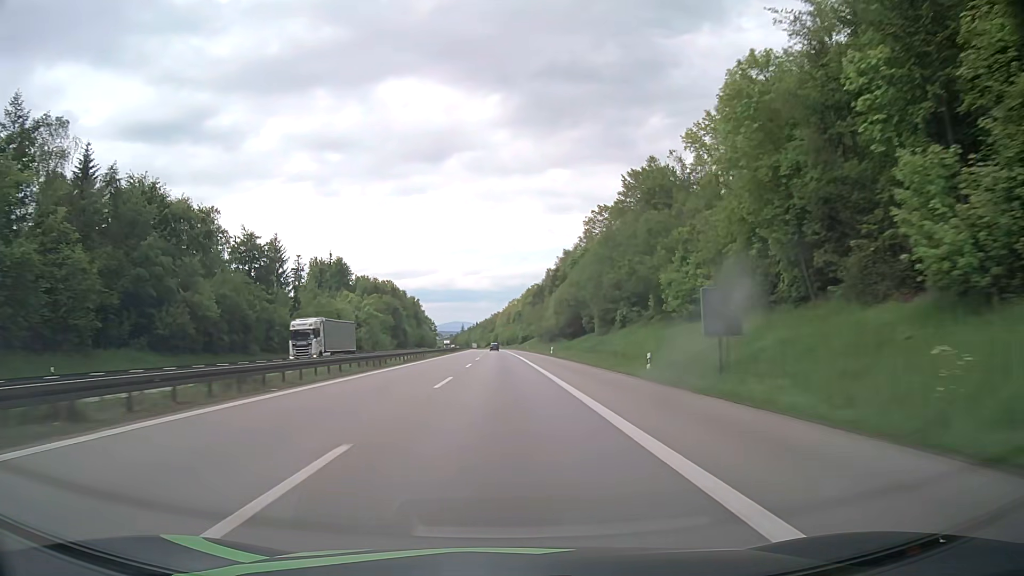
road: motorway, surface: asphalt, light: Day
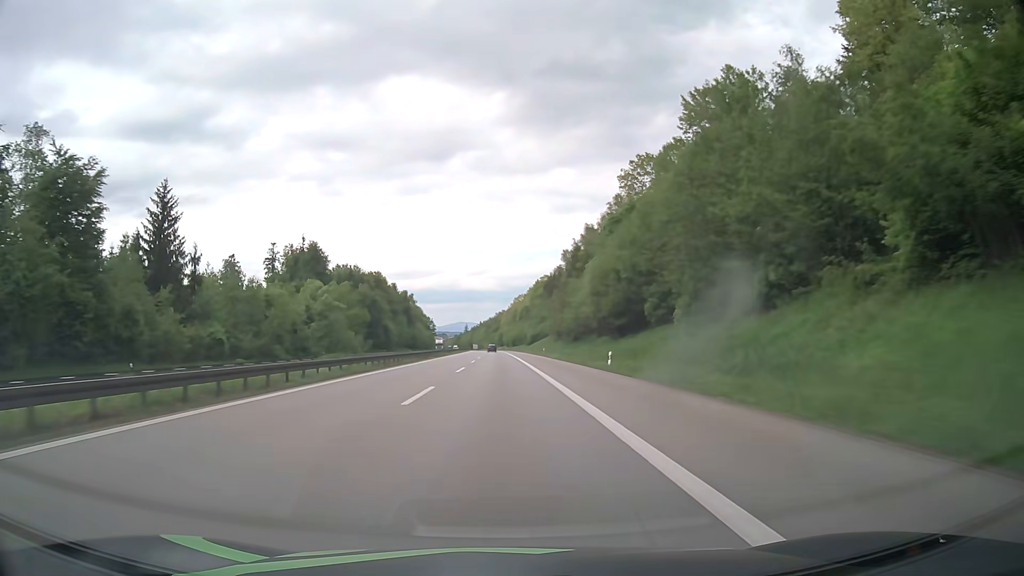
(-0.1, +41.3) m; 0°
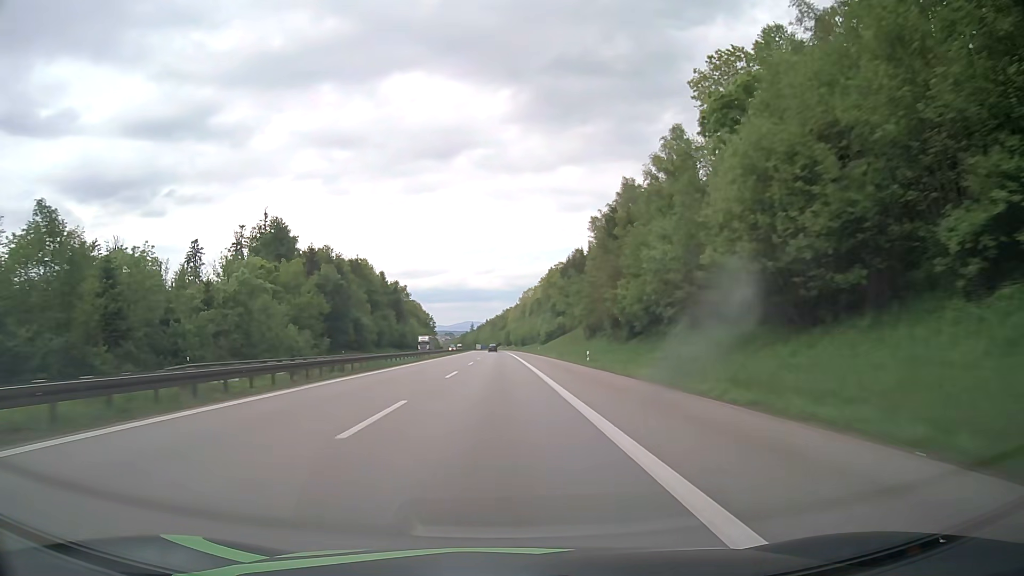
(-0.2, +41.3) m; -1°
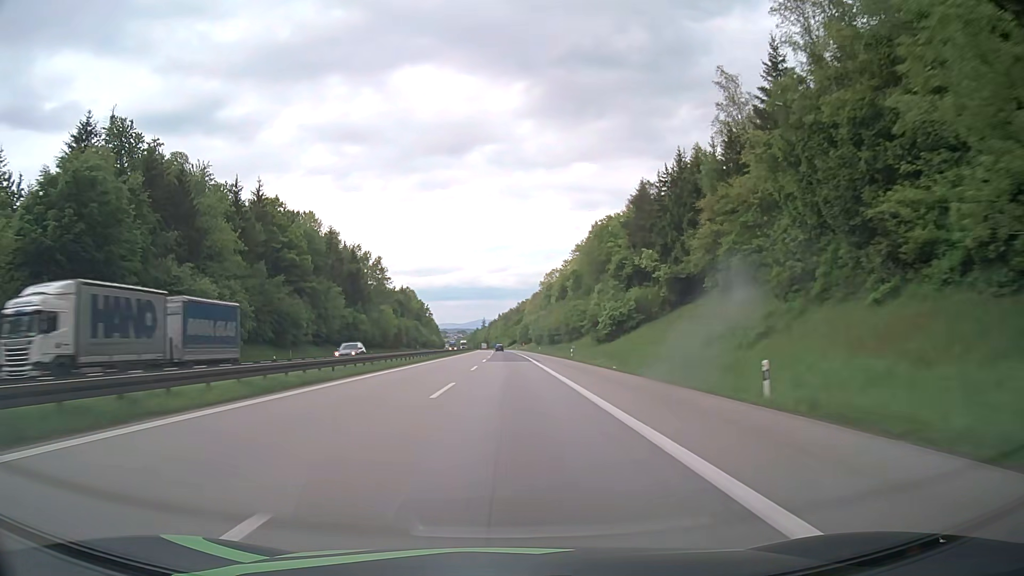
(-1.2, +82.7) m; -1°
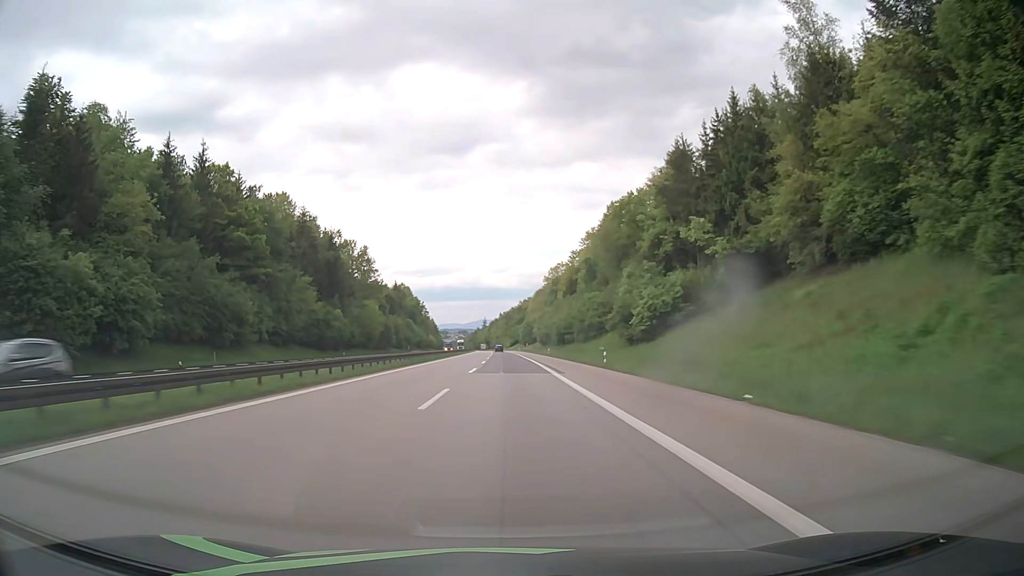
(0.0, +20.7) m; 0°
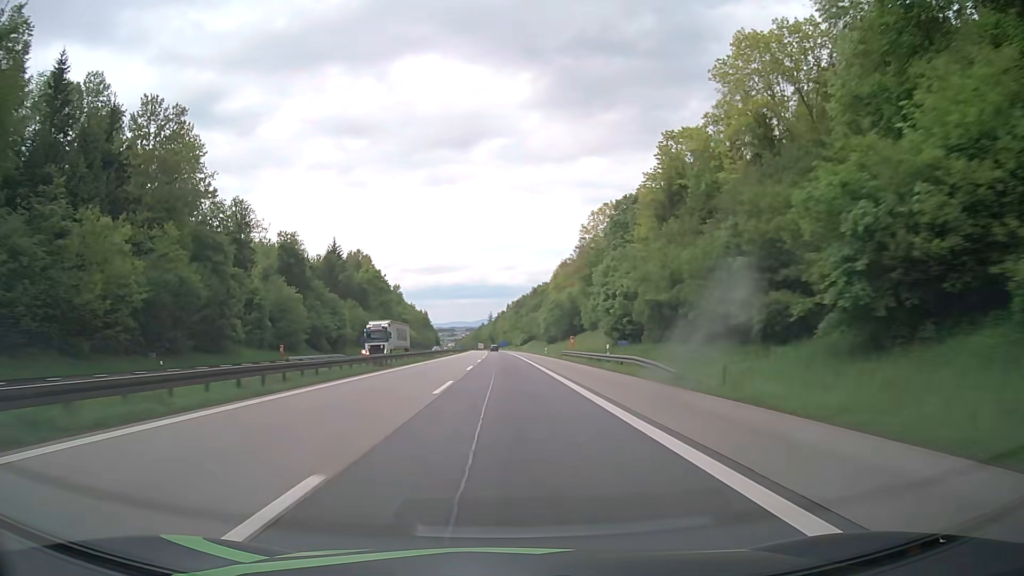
(-0.6, +103.4) m; -1°
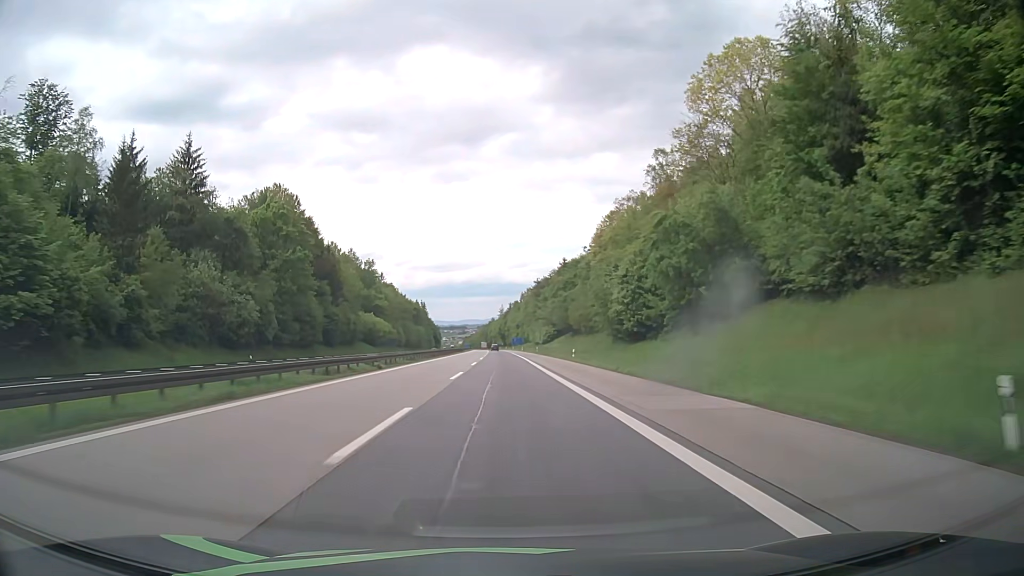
(-1.0, +82.6) m; -1°
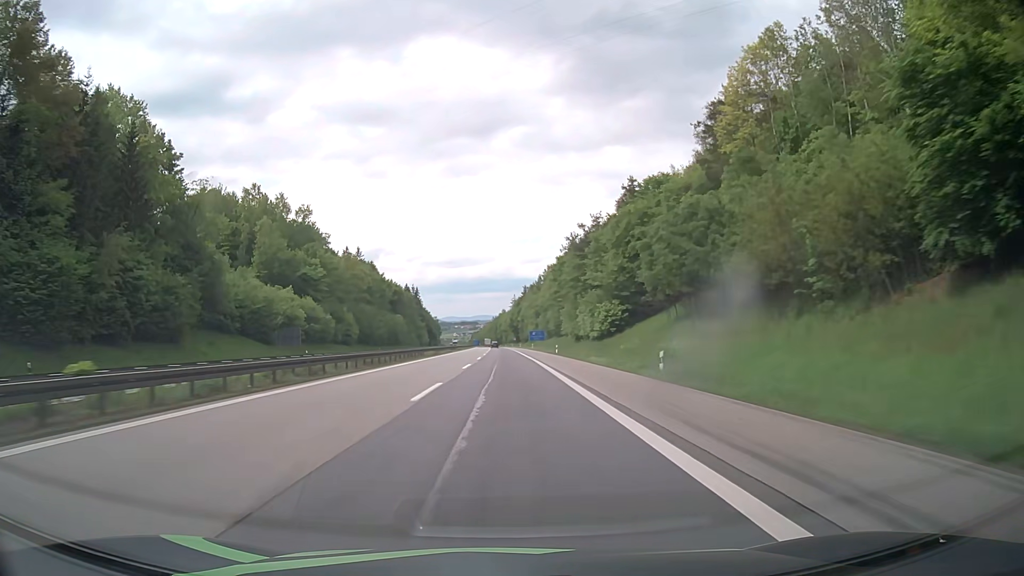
(-0.4, +82.4) m; -1°
(0, +10) (0, +20) (0, +30) (0, +40) (0, +50) (0, +60) (0, +70) (0, +80) (-1, +90) (-1, +100) m
